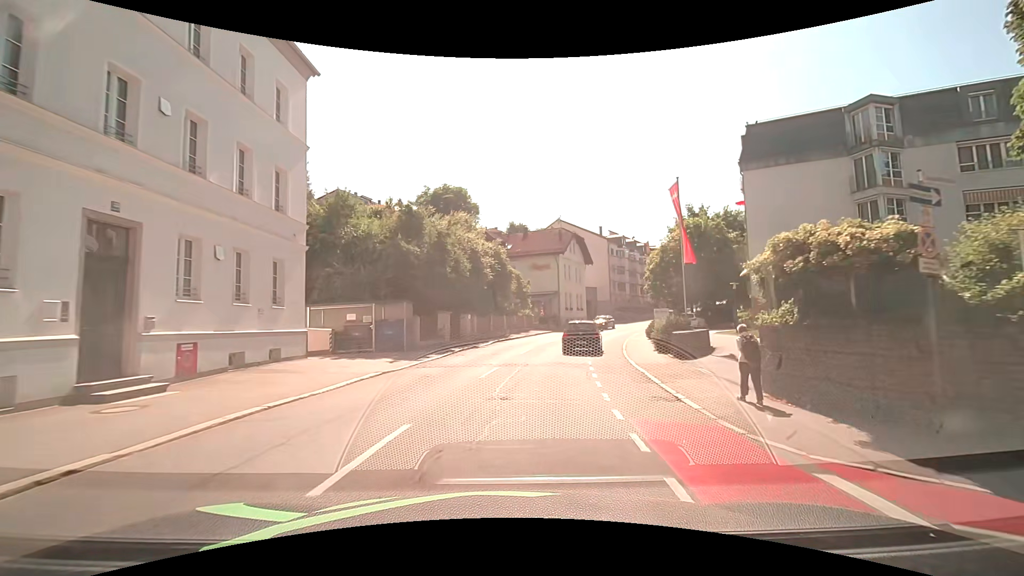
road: tertiary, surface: asphalt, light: Day
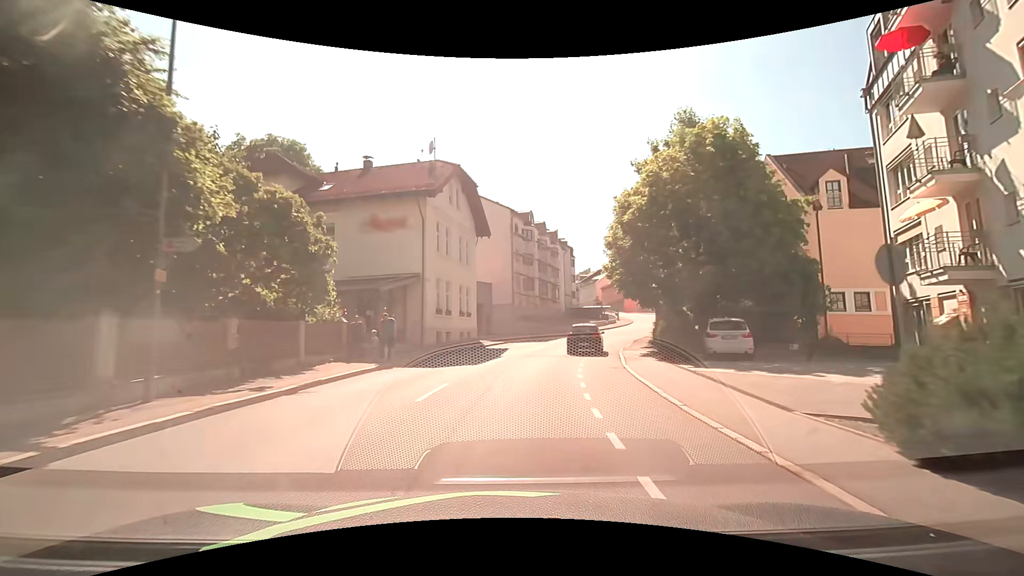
(+3.9, +30.1) m; +14°
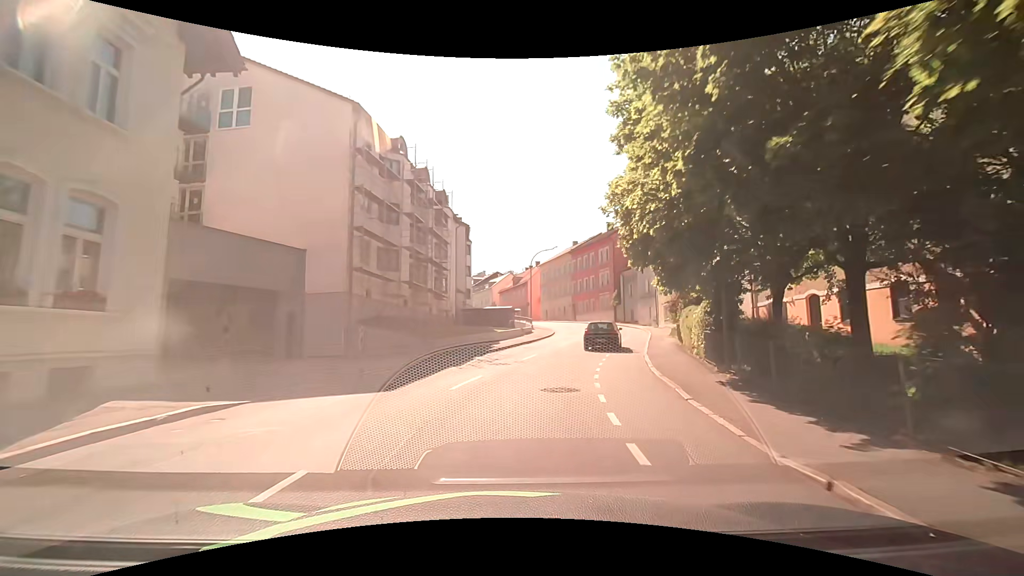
(+2.4, +25.0) m; +13°
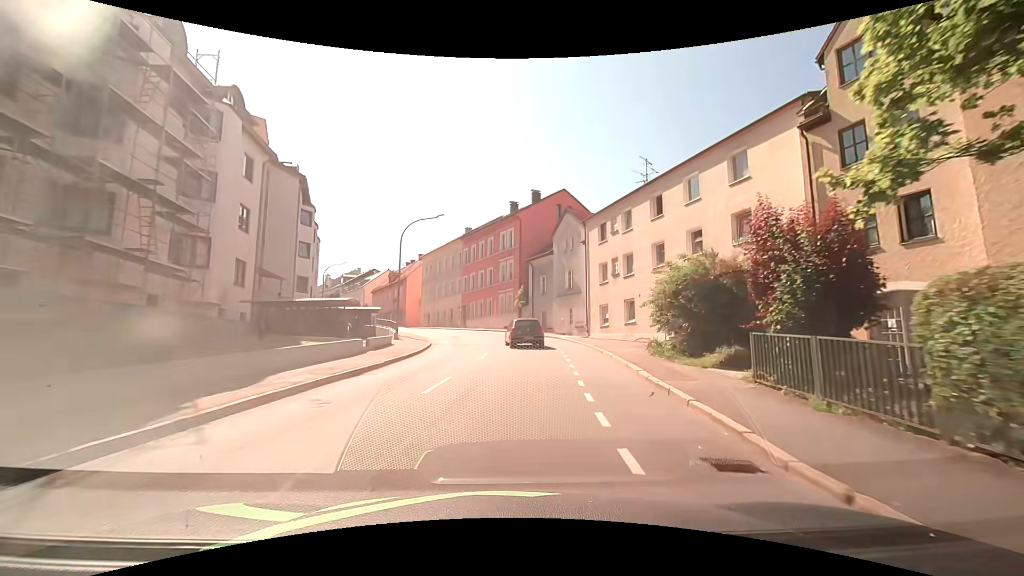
(+2.0, +18.6) m; +12°
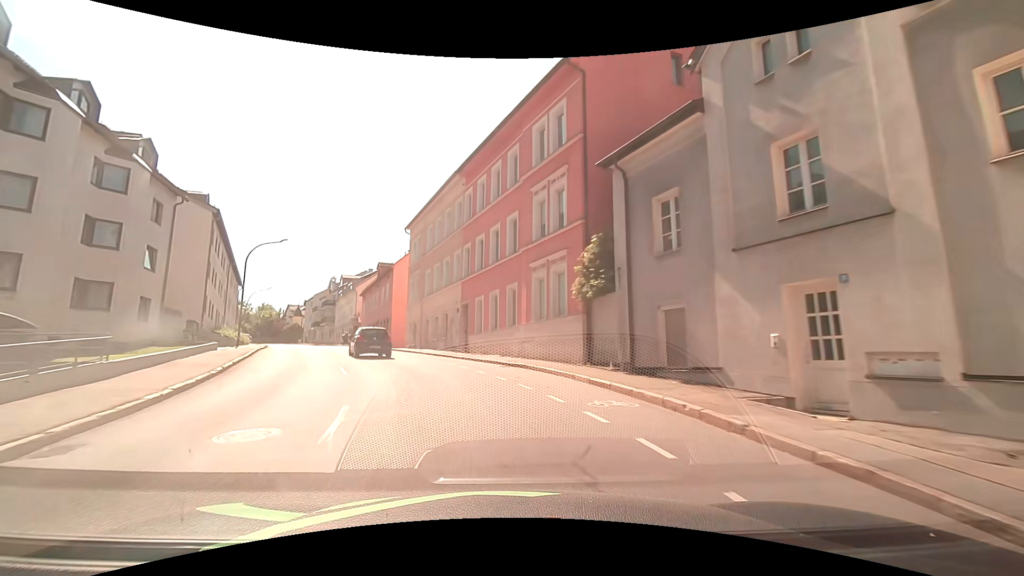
(+0.8, +31.1) m; -5°
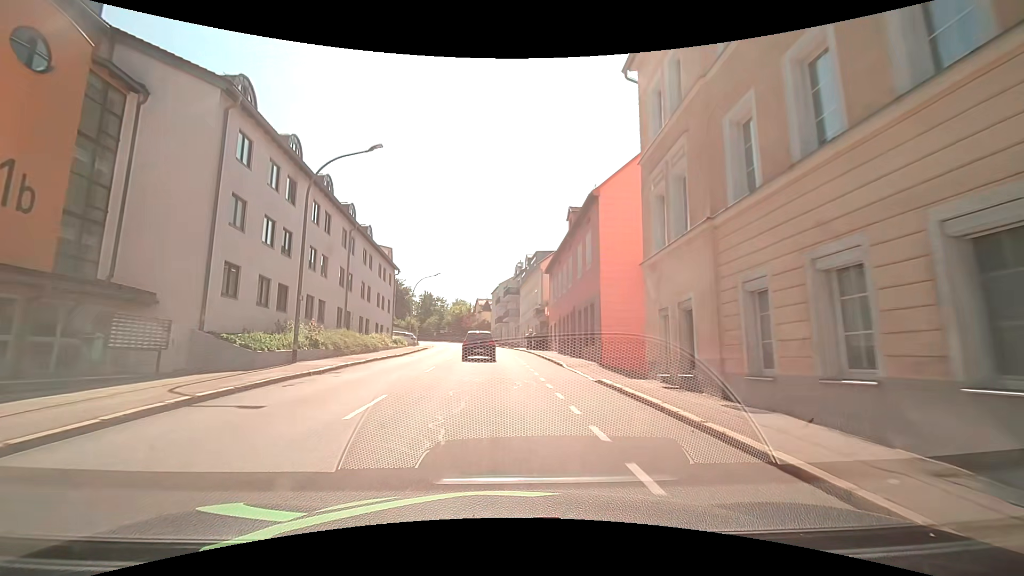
(-5.9, +25.6) m; -23°
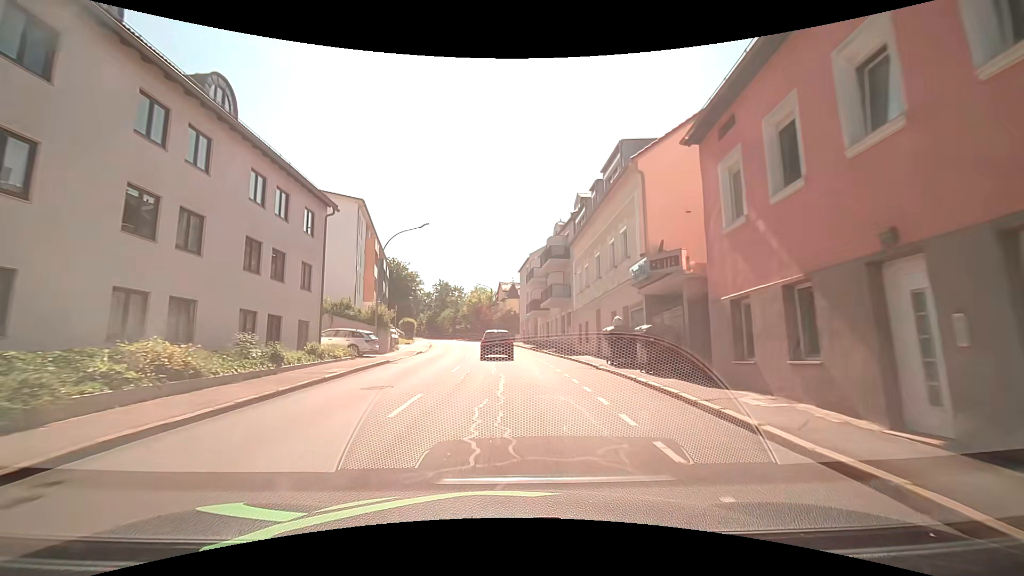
(-1.1, +27.1) m; -3°
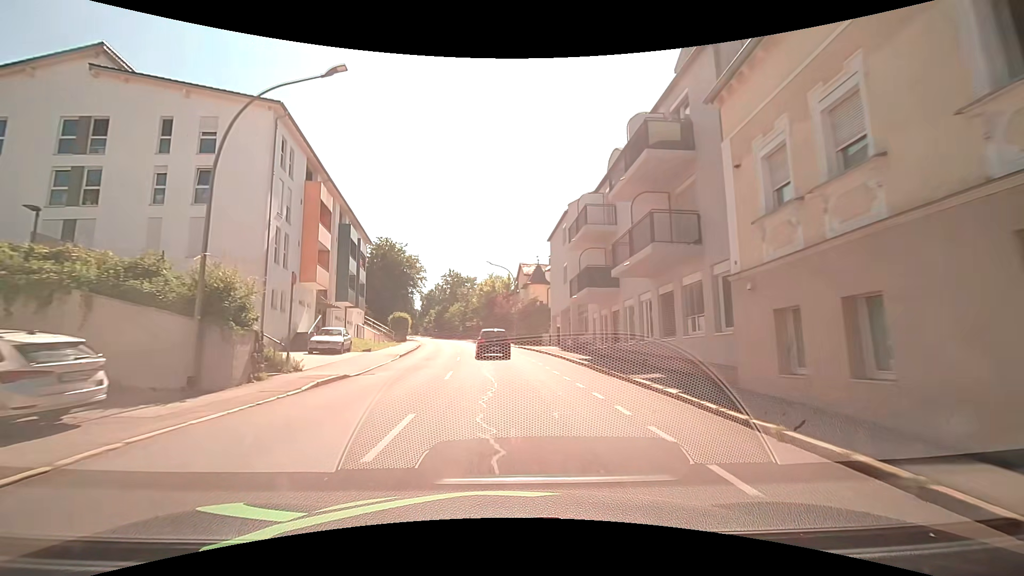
(-0.4, +21.0) m; -2°
(0, +10) (0, +20) (-1, +30) (-2, +40) (-3, +50) (-5, +60) (-7, +70) (-9, +79) (-11, +89) (-14, +99) m
